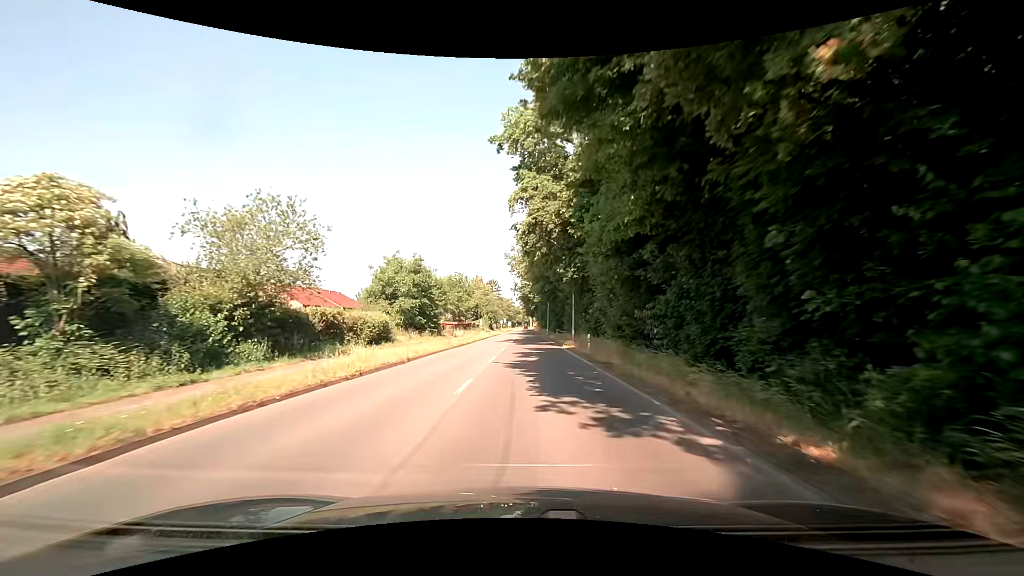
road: secondary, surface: asphalt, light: Day
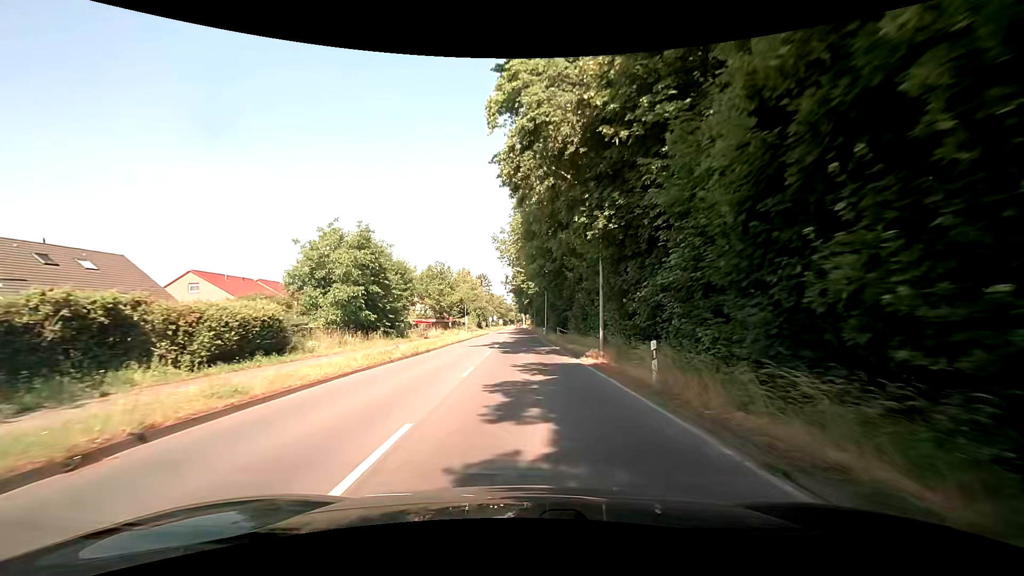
(+0.1, +15.2) m; +1°
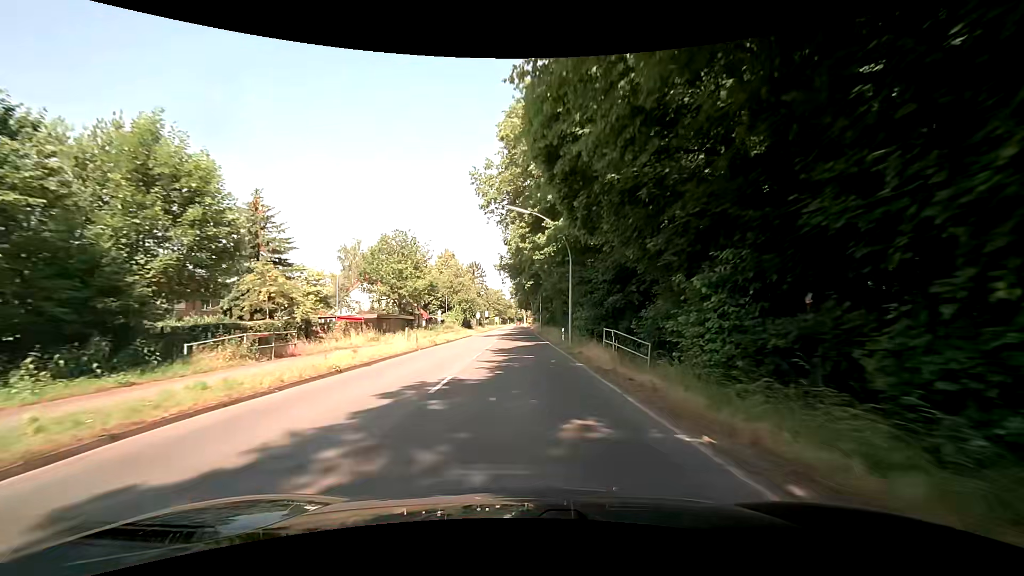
(-0.1, +30.5) m; 0°
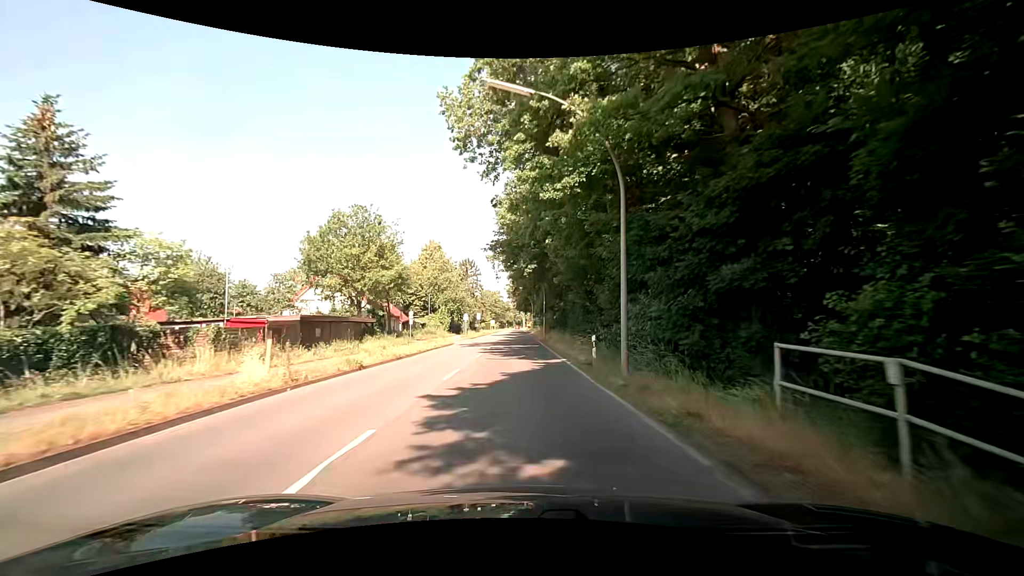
(+0.1, +15.3) m; +2°
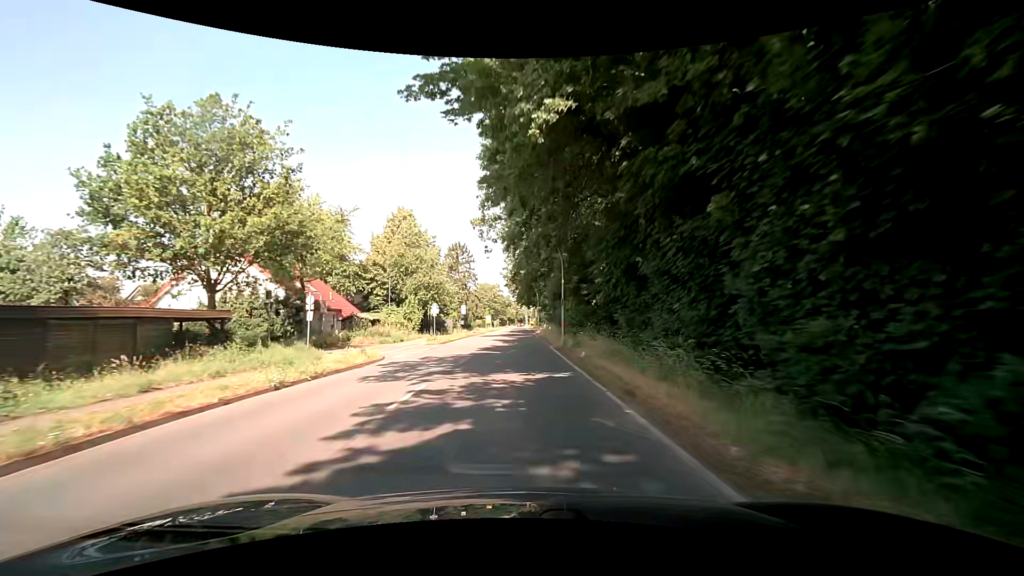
(-0.6, +22.9) m; -2°
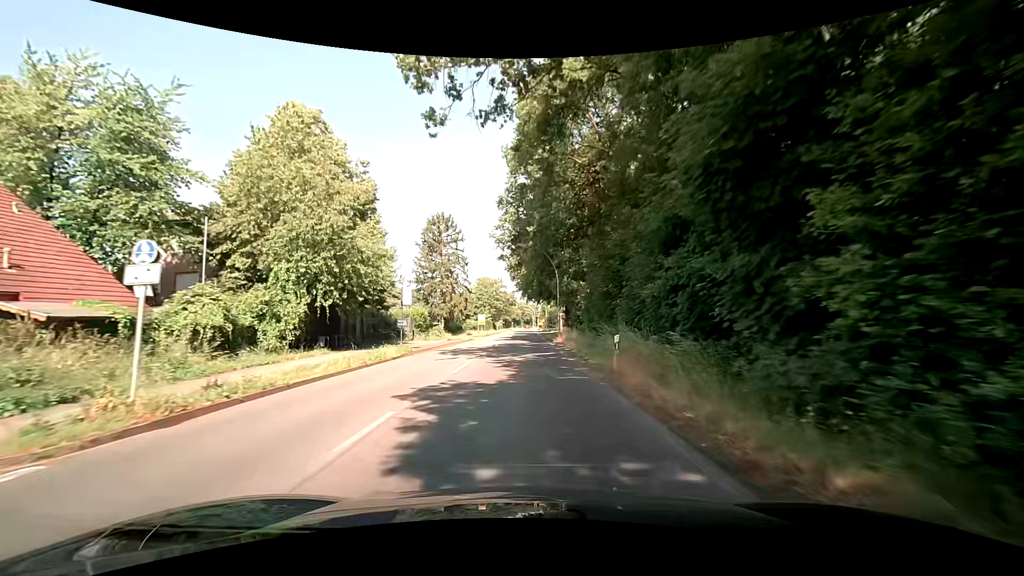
(-0.1, +30.5) m; -1°
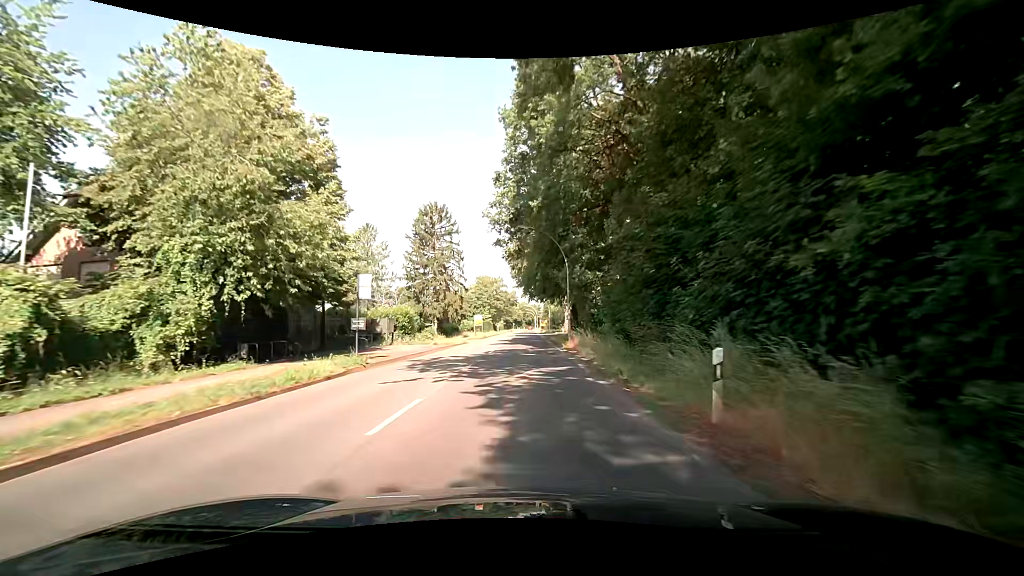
(0.0, +7.6) m; -1°
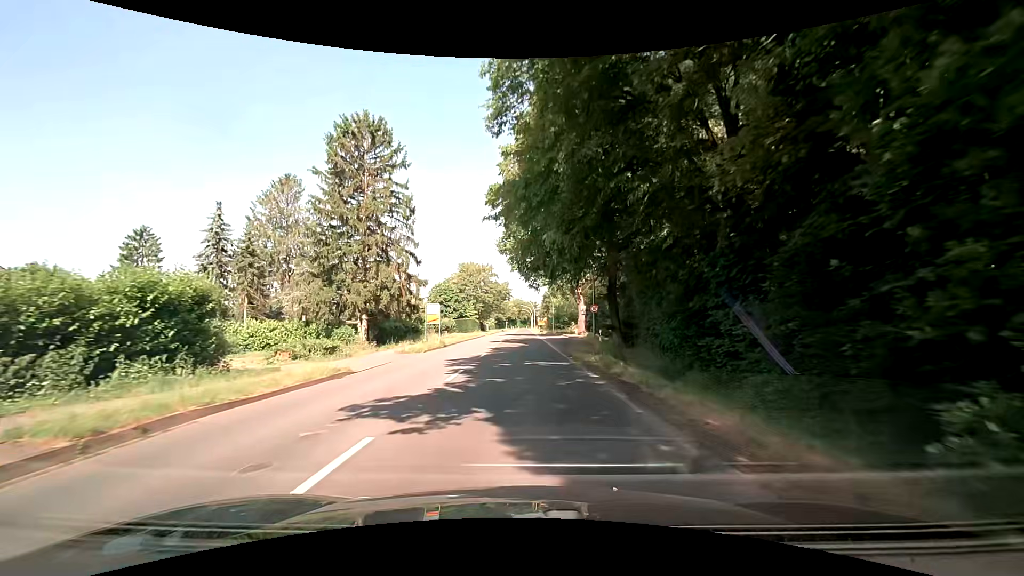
(+0.4, +30.4) m; 0°
(0, +10) (0, +20) (0, +30) (+1, +40) (+1, +50) (+1, +60) (+1, +70) (+1, +80) (+1, +90) (+2, +100) m
